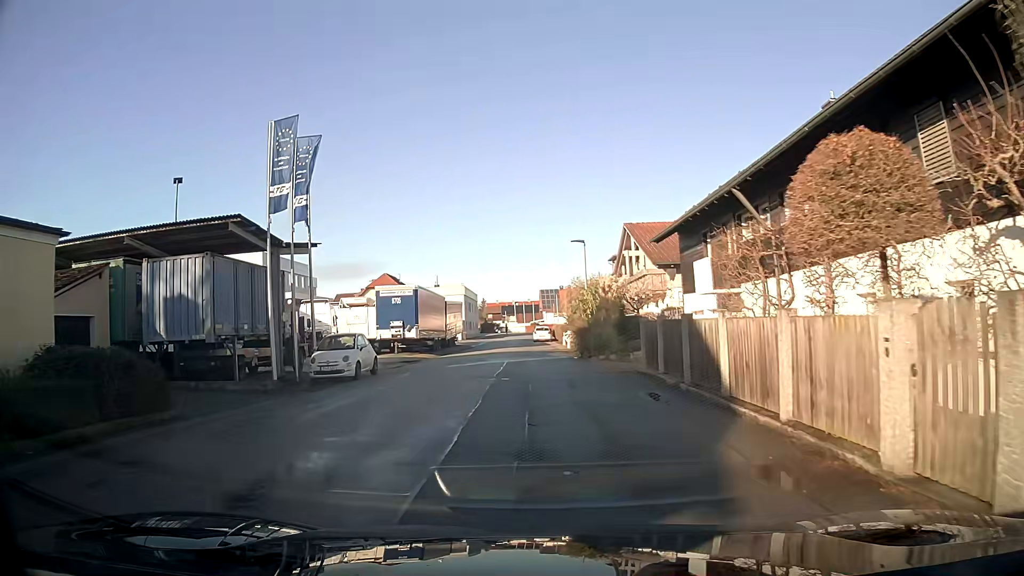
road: residential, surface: asphalt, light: Day
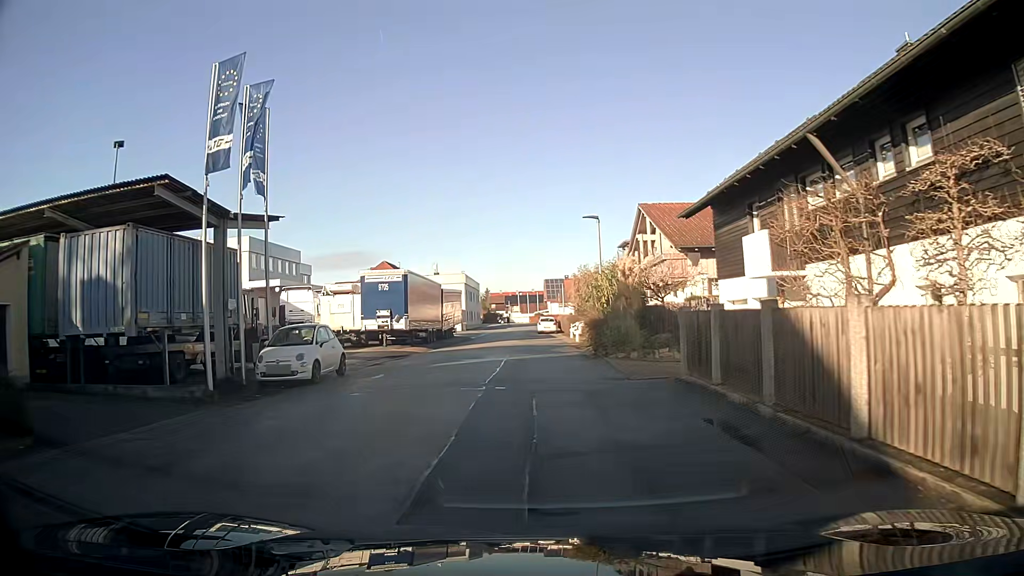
(0.0, +4.6) m; 0°
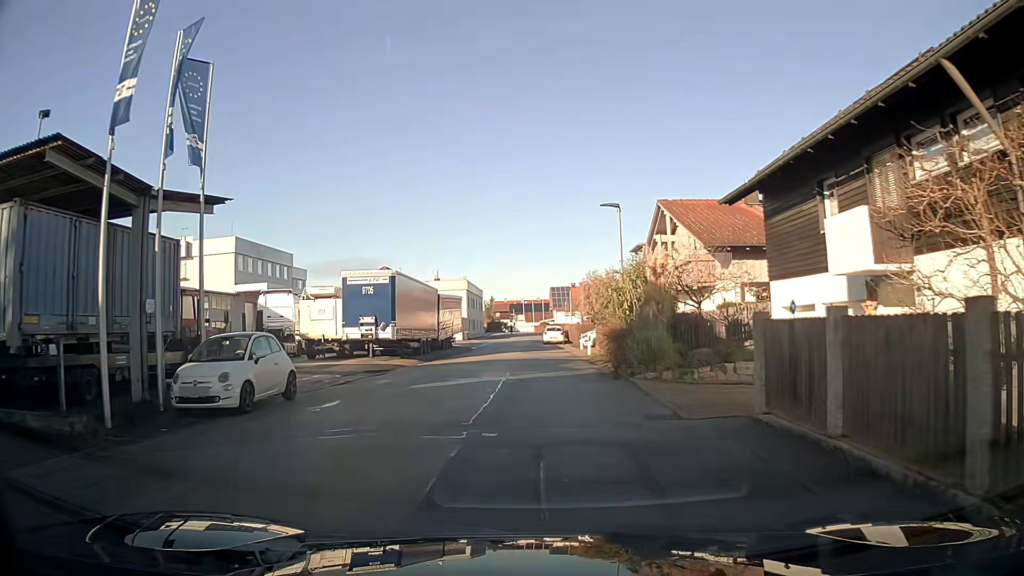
(0.0, +4.6) m; 0°
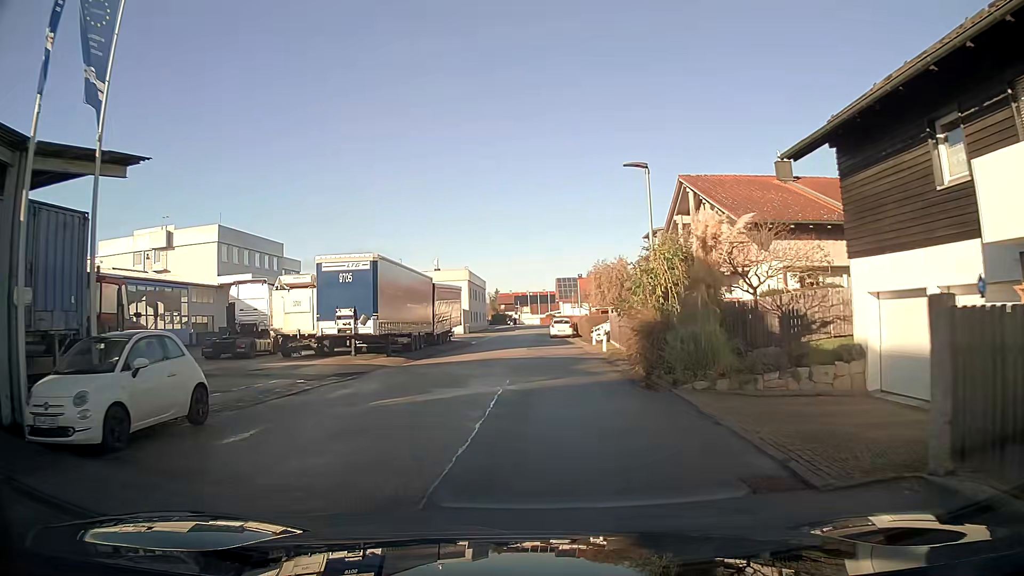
(0.0, +4.6) m; 0°
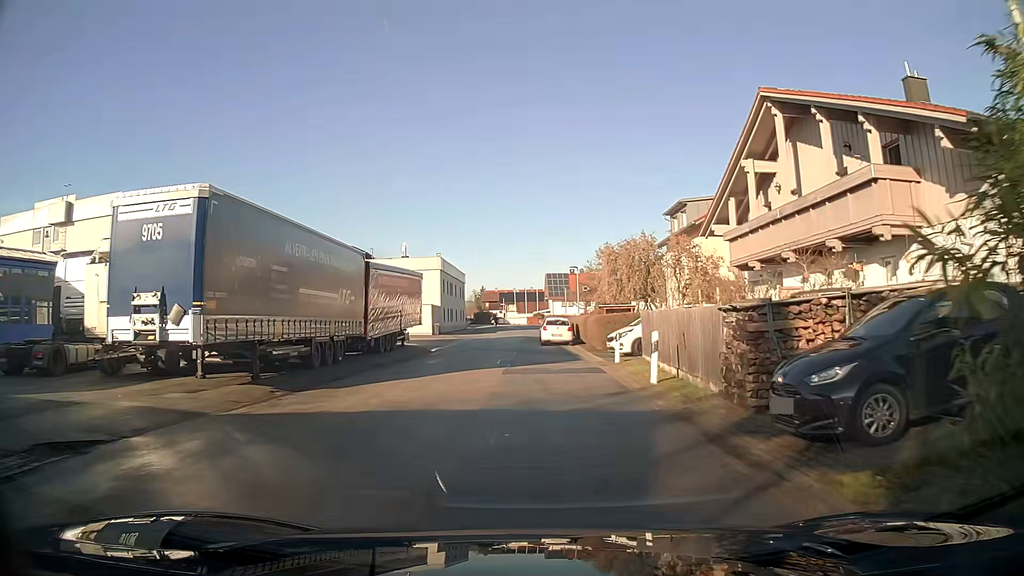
(+0.1, +13.8) m; +1°
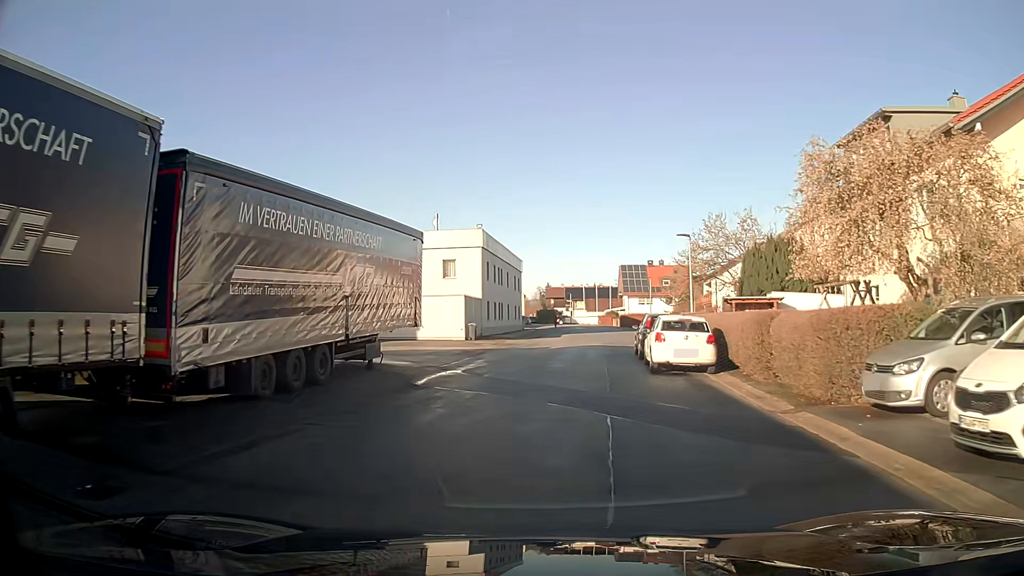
(-0.9, +18.5) m; -6°
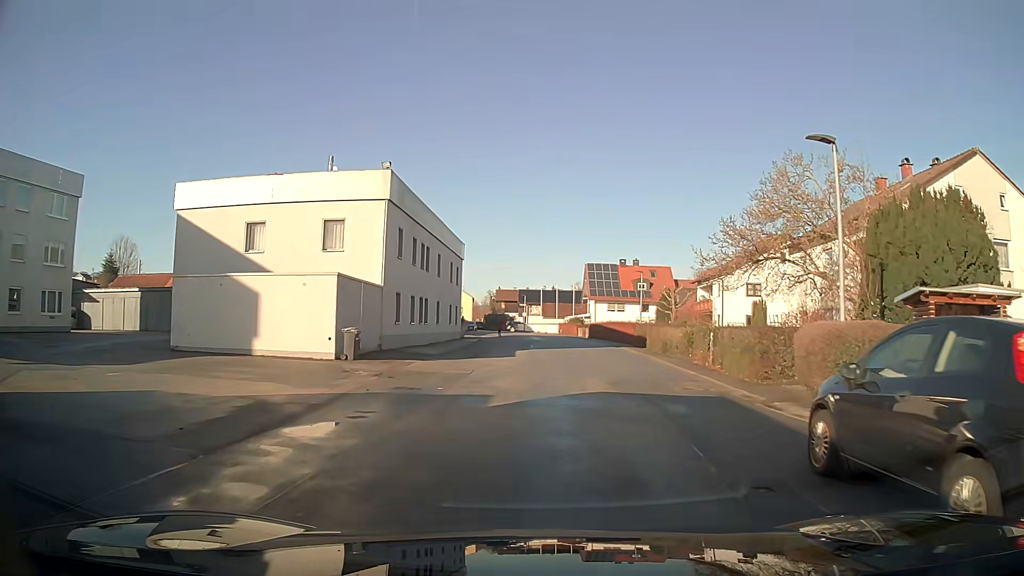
(+0.7, +18.5) m; +6°
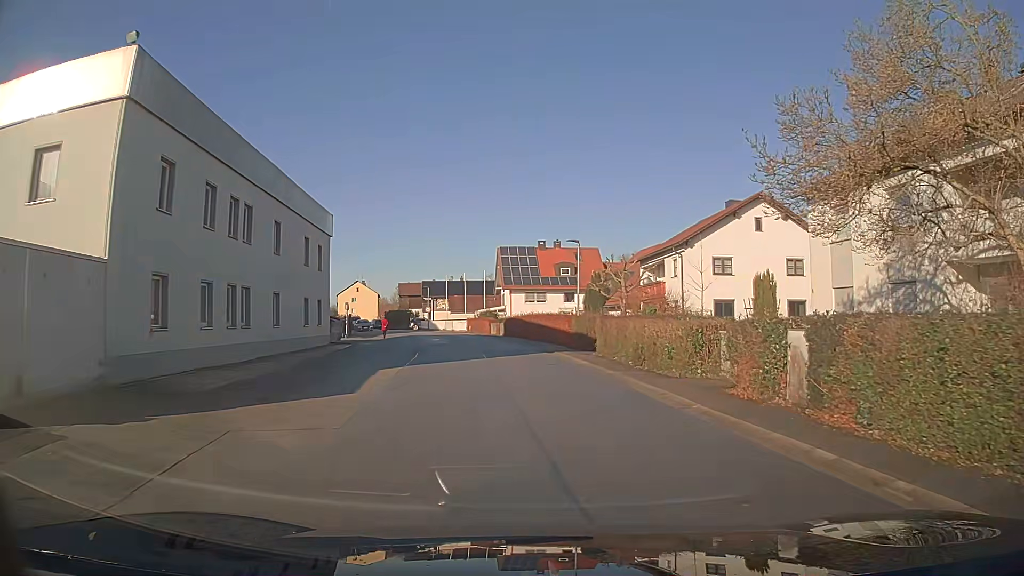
(+0.9, +13.8) m; +7°
(0, +10) (-1, +20) (-2, +30) (-4, +40) (-6, +49) (-9, +59) (-13, +68) (-17, +78) (-22, +86) (-27, +95) m
